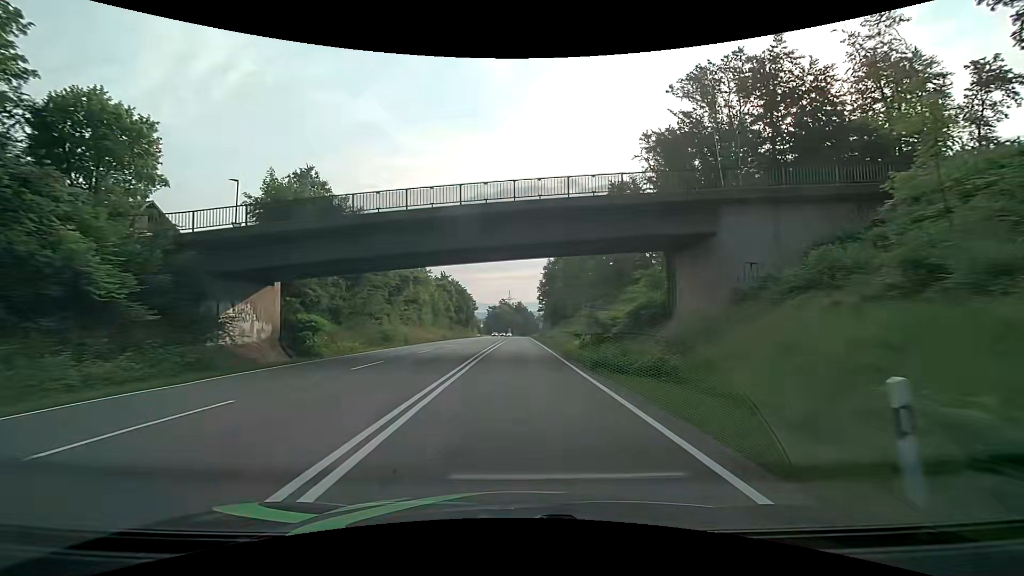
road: secondary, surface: asphalt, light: Day
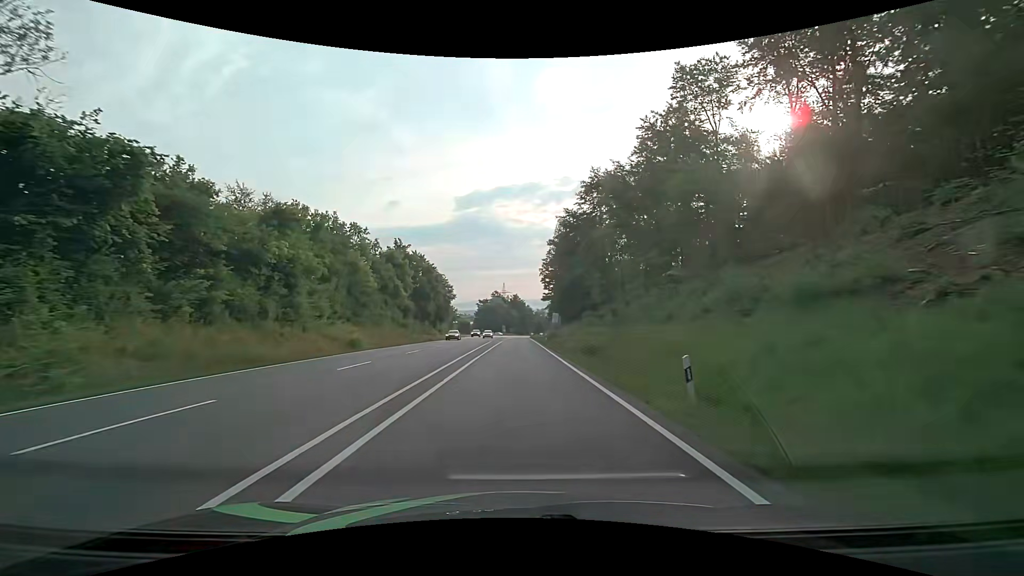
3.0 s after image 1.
(+0.1, +45.9) m; +1°
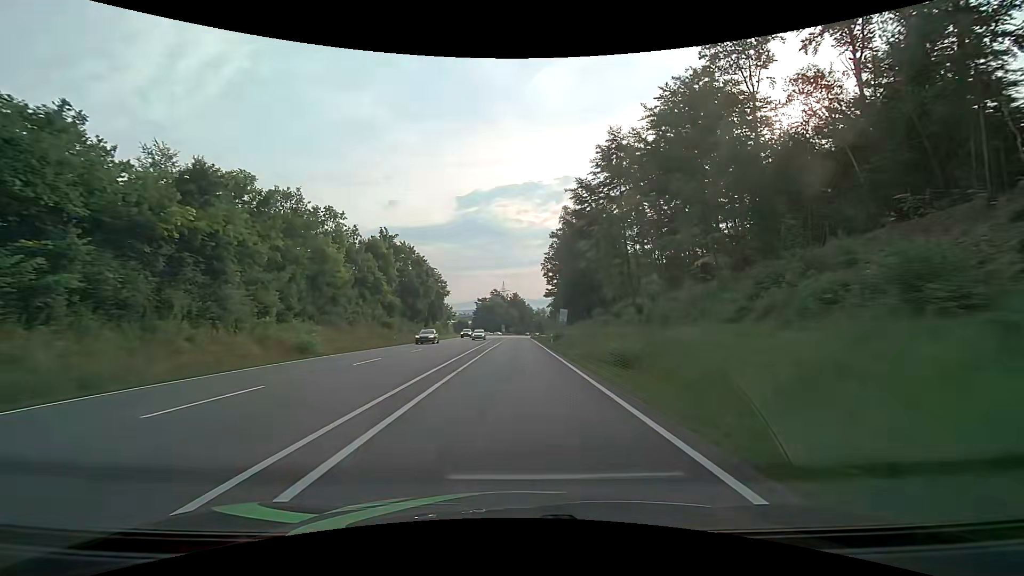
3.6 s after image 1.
(0.0, +9.2) m; 0°
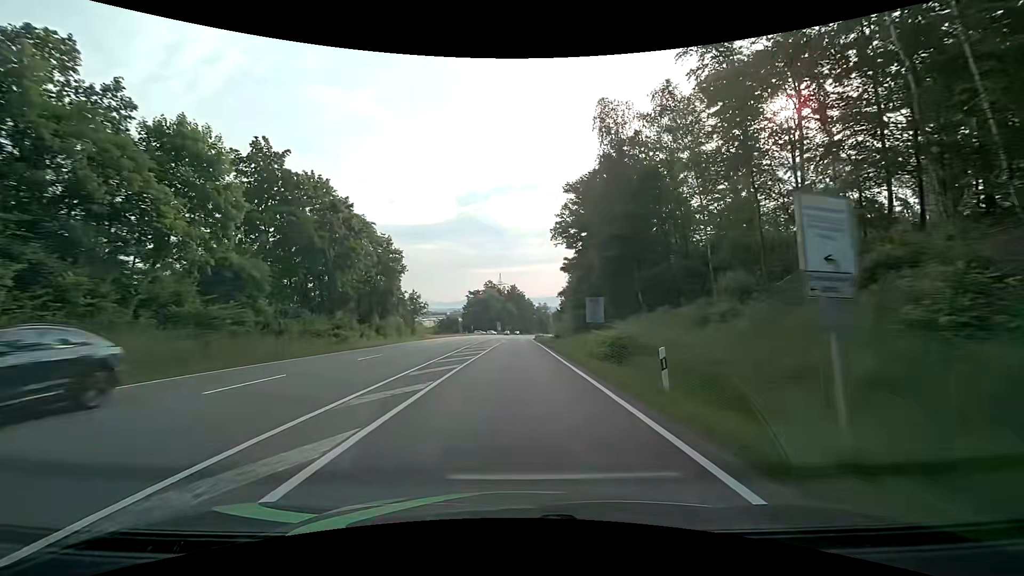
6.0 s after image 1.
(+0.1, +36.7) m; 0°
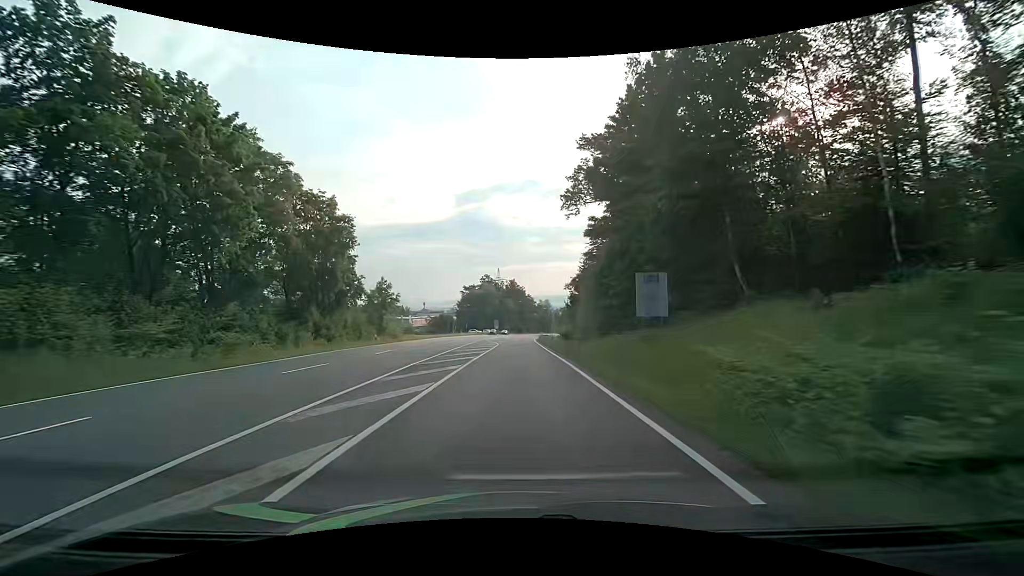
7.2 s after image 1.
(+0.2, +18.4) m; +1°
